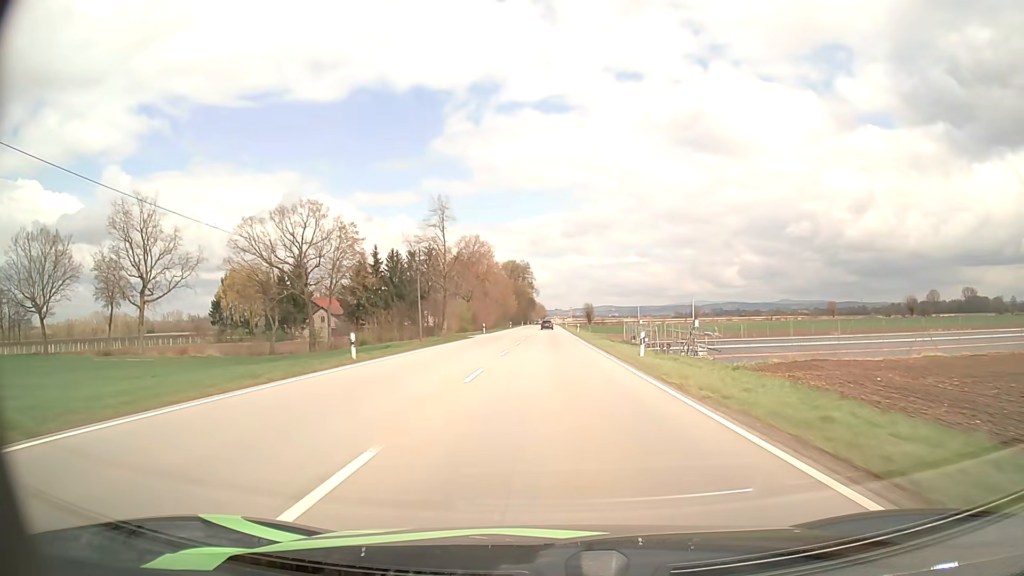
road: primary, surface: asphalt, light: Day
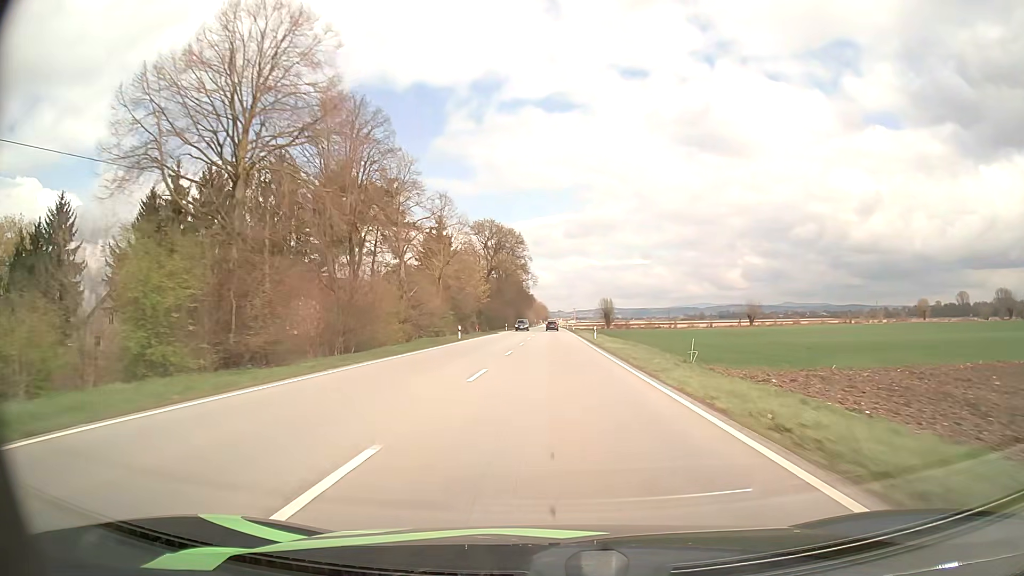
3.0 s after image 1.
(+0.1, +71.8) m; 0°
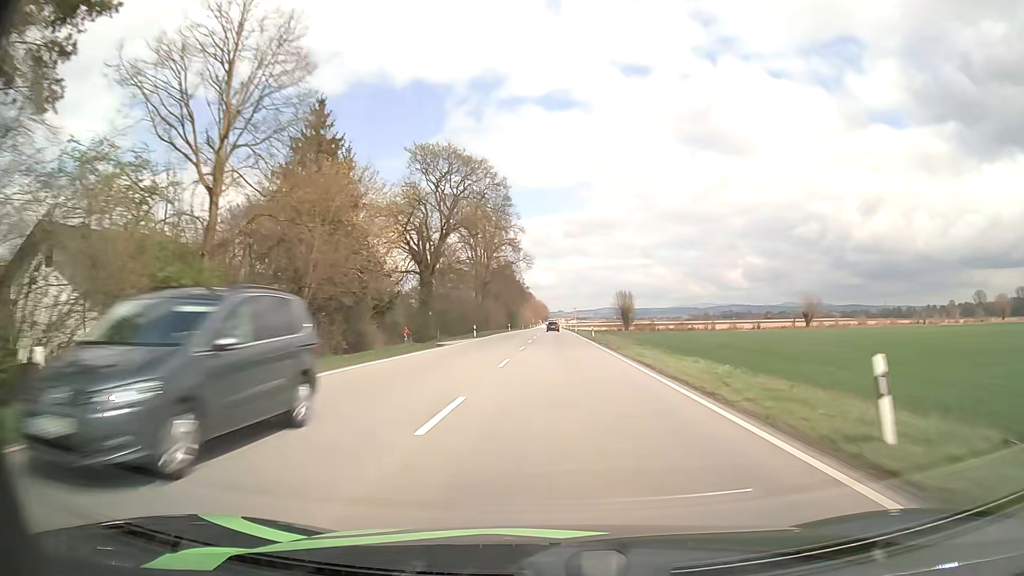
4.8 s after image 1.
(-0.1, +43.4) m; 0°
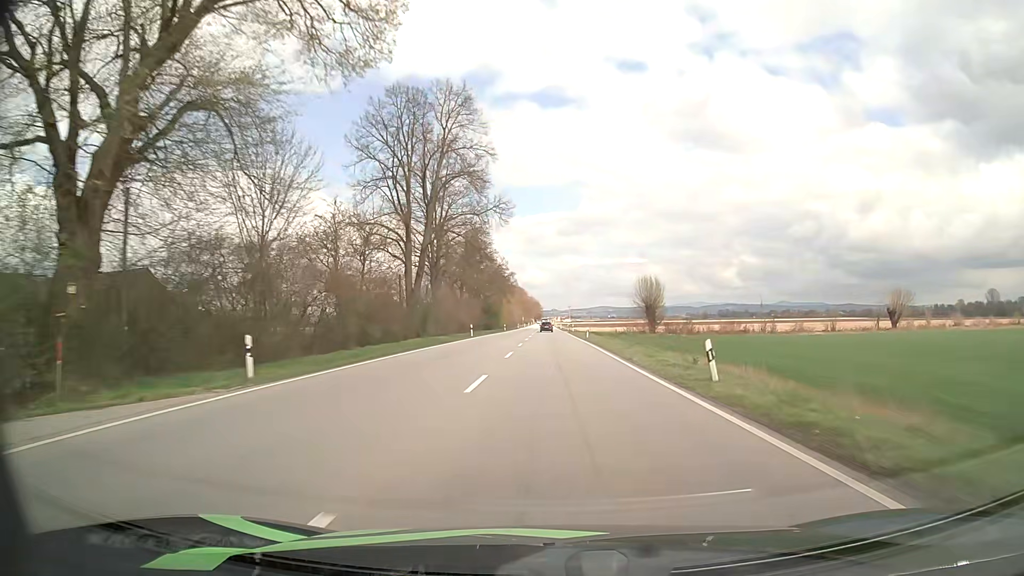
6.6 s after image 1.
(+0.2, +42.7) m; +1°
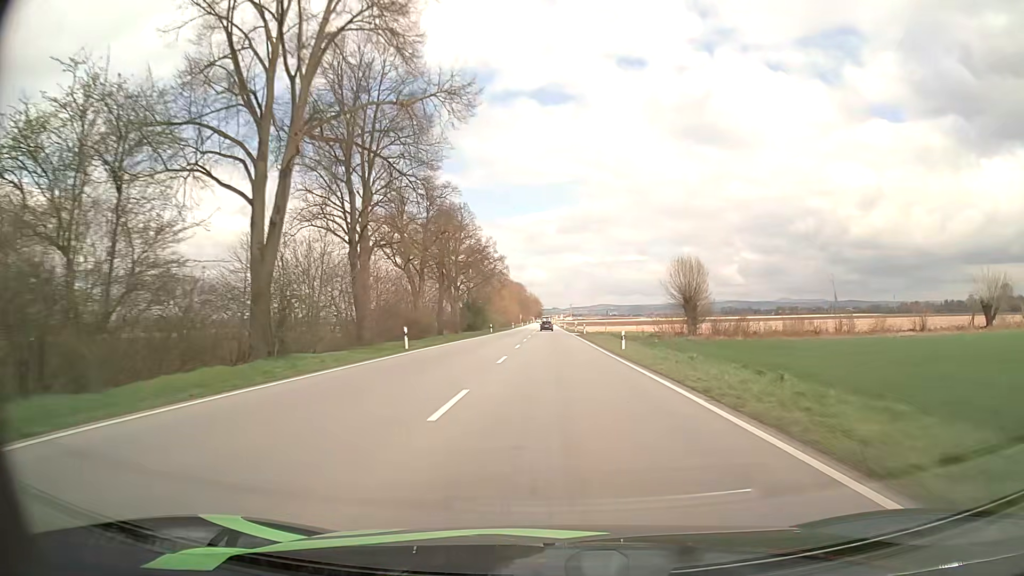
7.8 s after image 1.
(0.0, +27.2) m; 0°
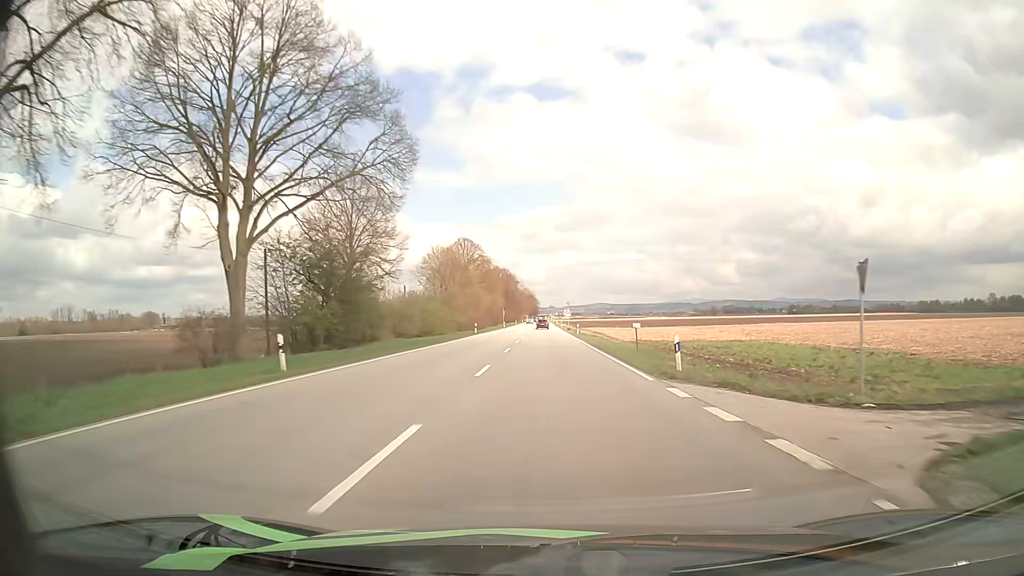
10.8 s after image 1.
(-0.1, +64.0) m; 0°
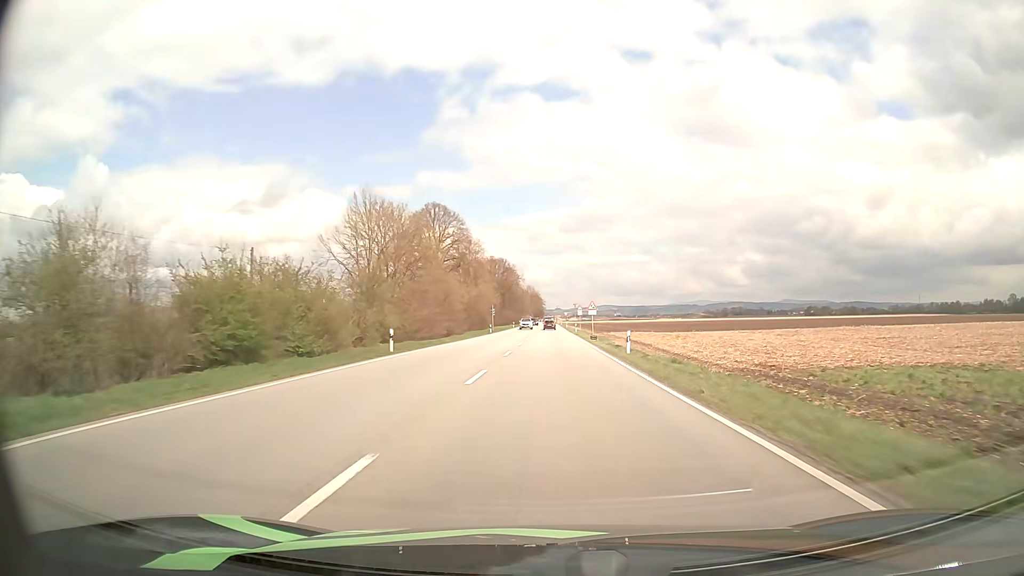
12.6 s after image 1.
(-0.1, +38.1) m; 0°
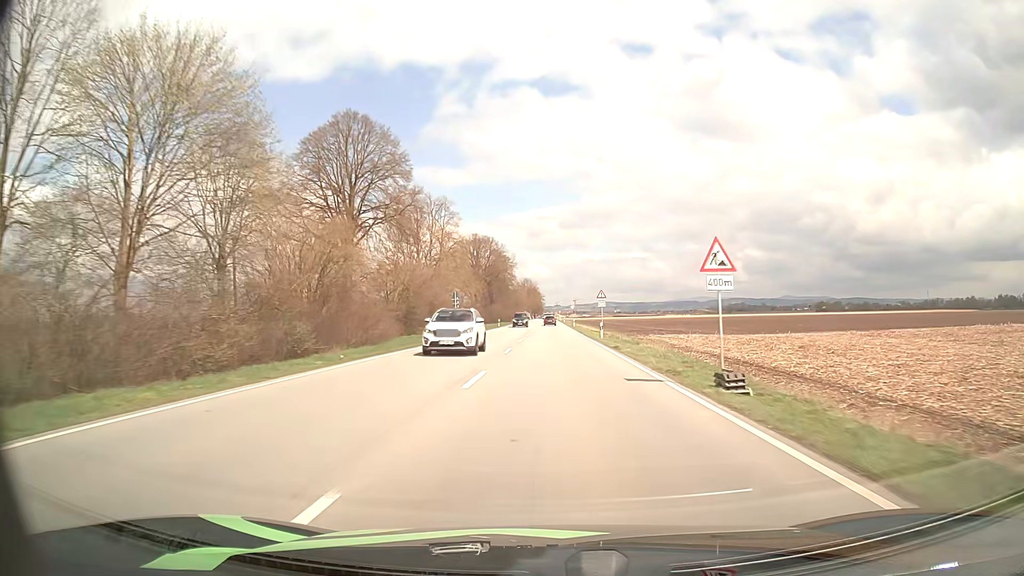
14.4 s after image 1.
(-0.1, +37.3) m; 0°
(0, +10) (0, +20) (0, +30) (0, +40) (0, +50) (0, +60) (0, +70) (0, +80) (0, +90) (0, +100) m
